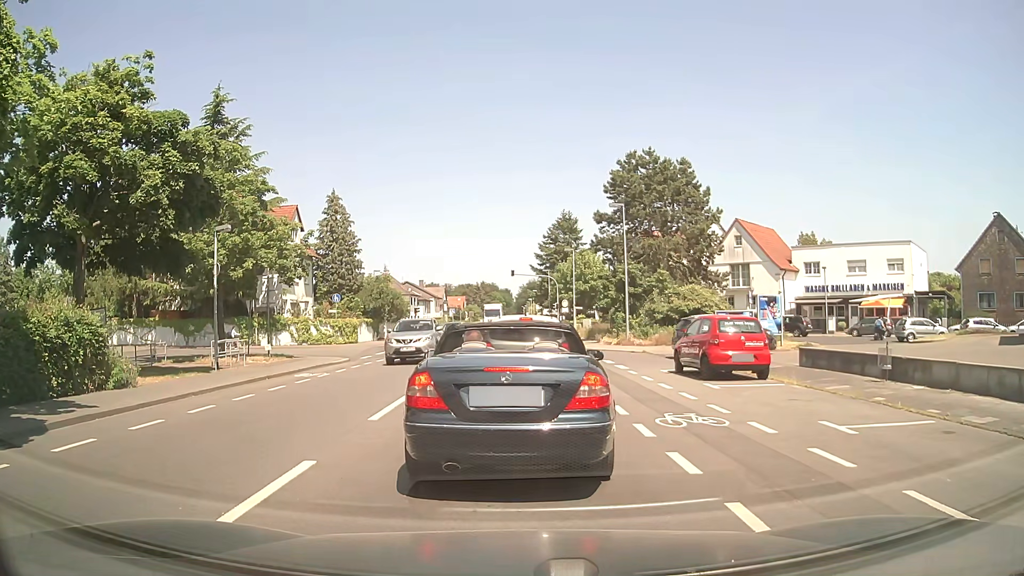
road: secondary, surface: asphalt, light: Day
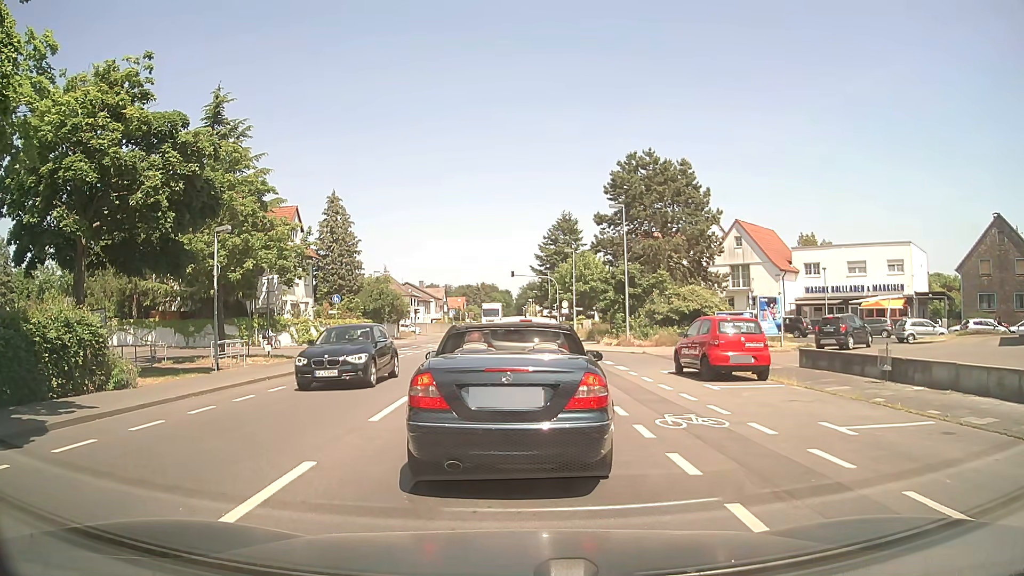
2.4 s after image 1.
(0.0, +0.1) m; 0°
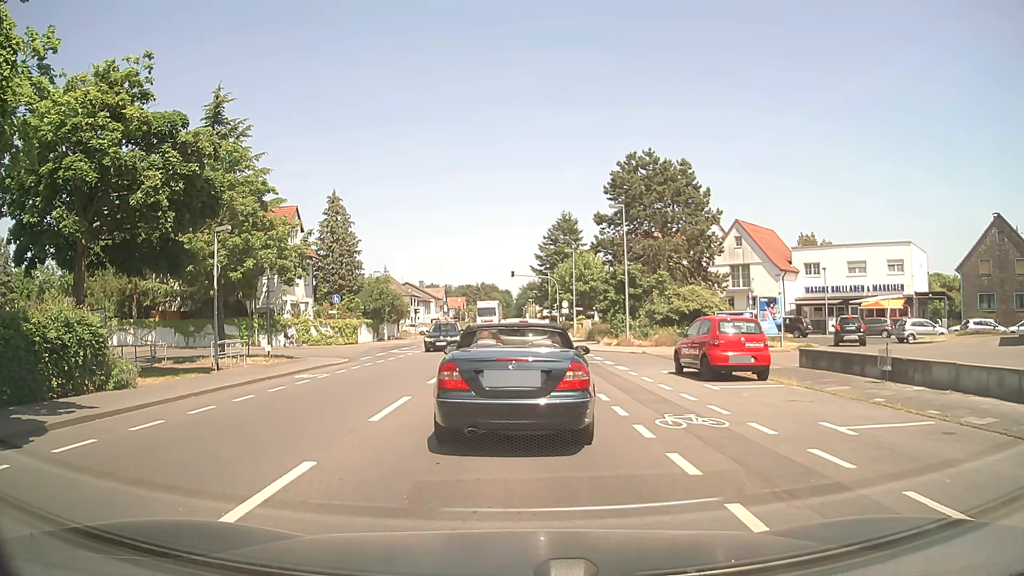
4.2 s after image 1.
(0.0, 0.0) m; 0°
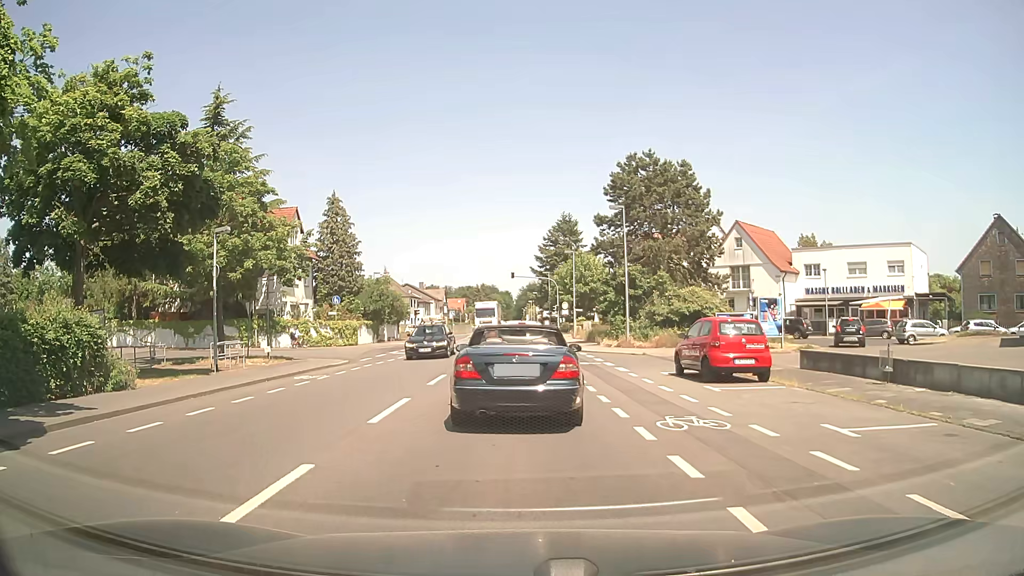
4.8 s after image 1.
(0.0, 0.0) m; 0°
